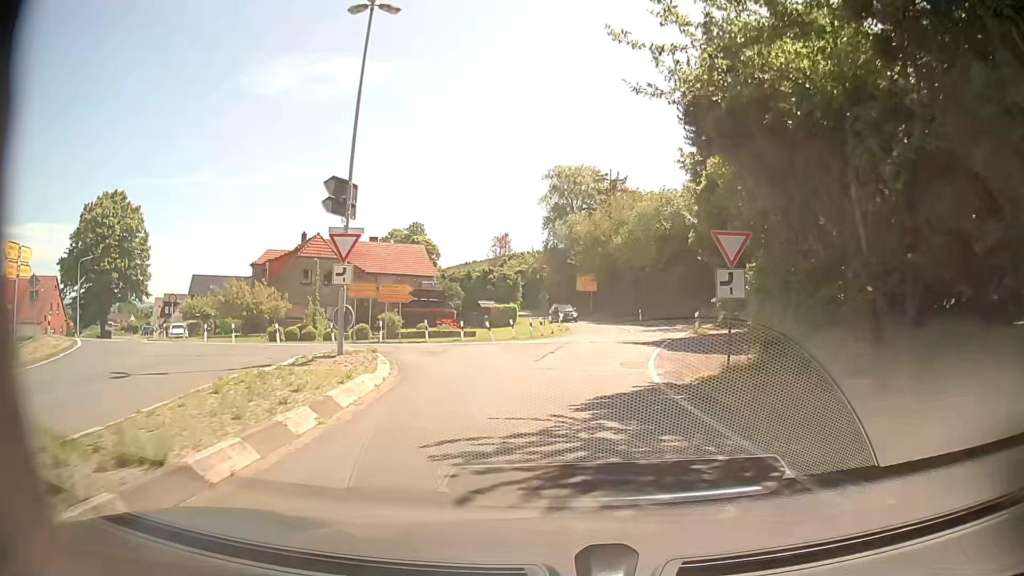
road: tertiary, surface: asphalt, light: Day
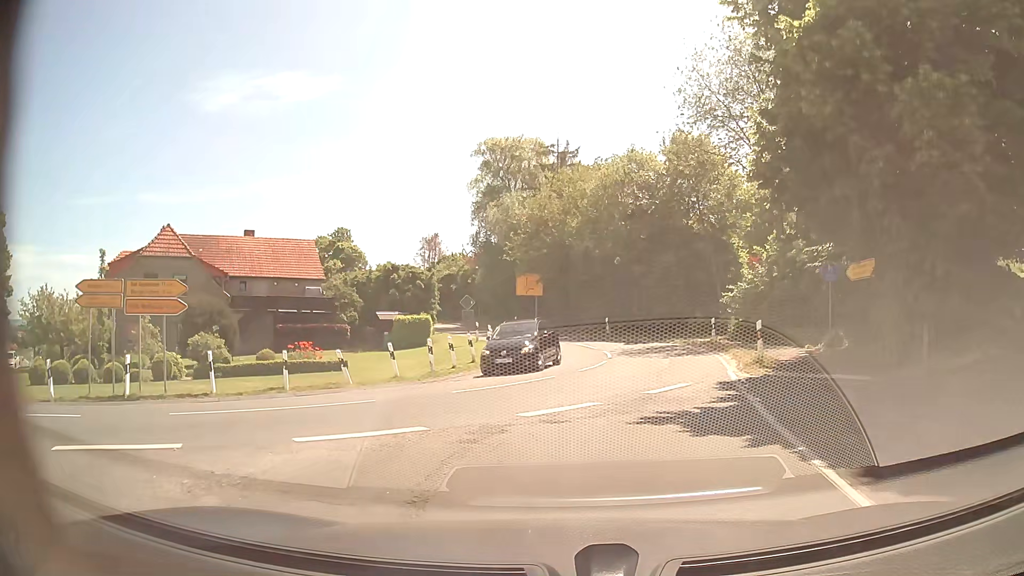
(+0.4, +17.1) m; +6°
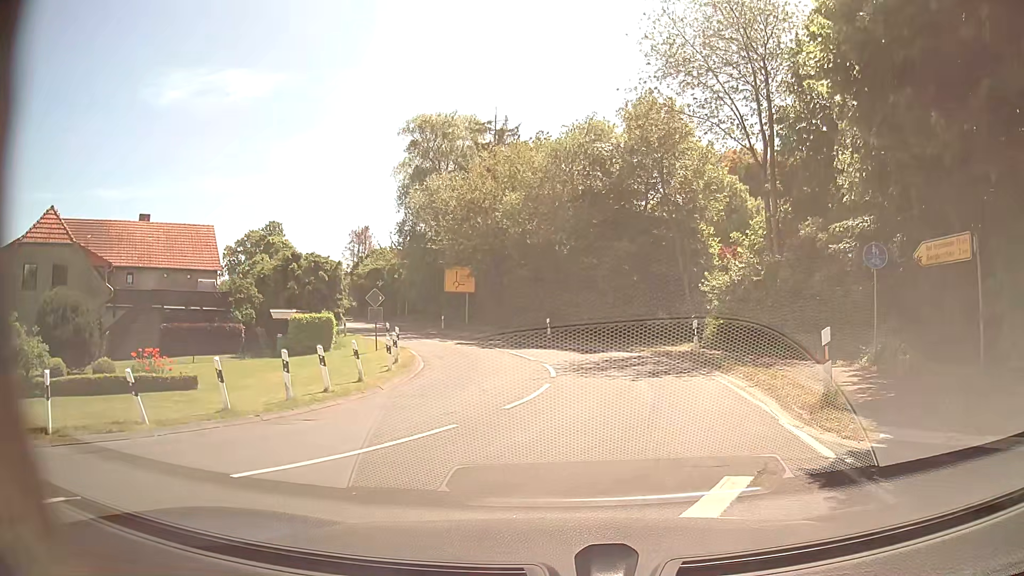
(0.0, +7.4) m; +3°
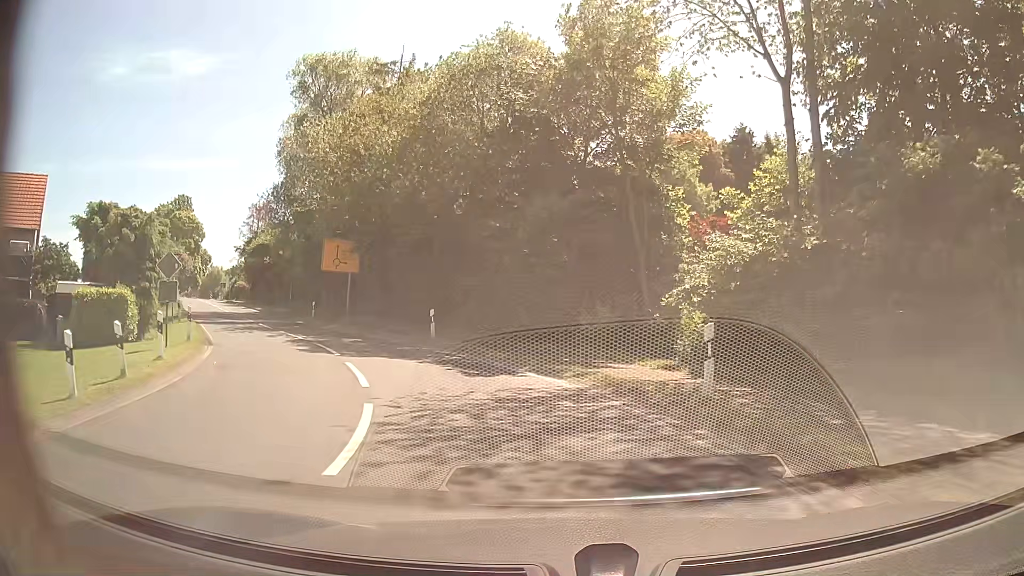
(+0.8, +11.5) m; +6°
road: secondary
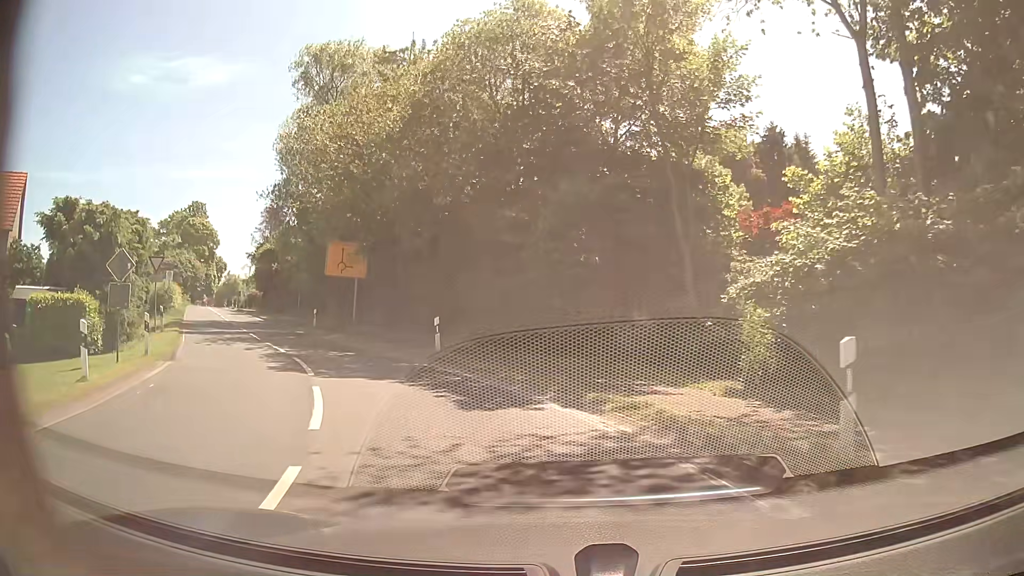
(0.0, +3.7) m; -1°
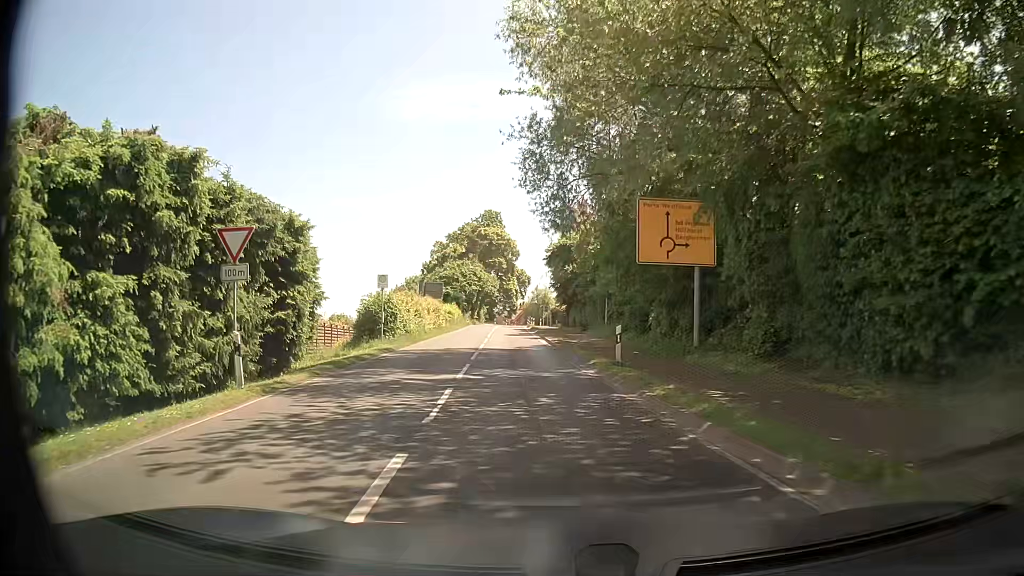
(-4.8, +16.7) m; -28°
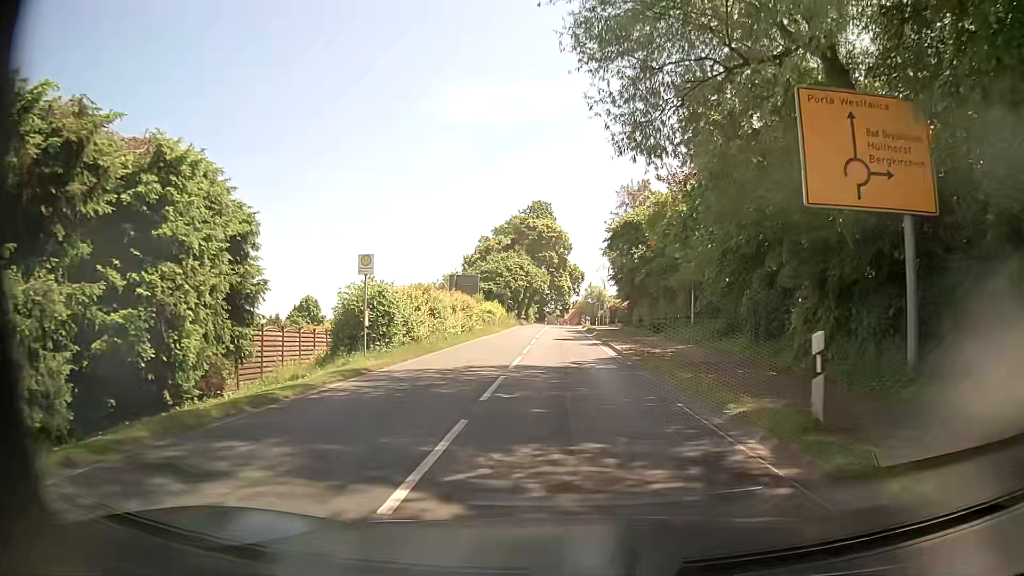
(-0.6, +10.4) m; -5°
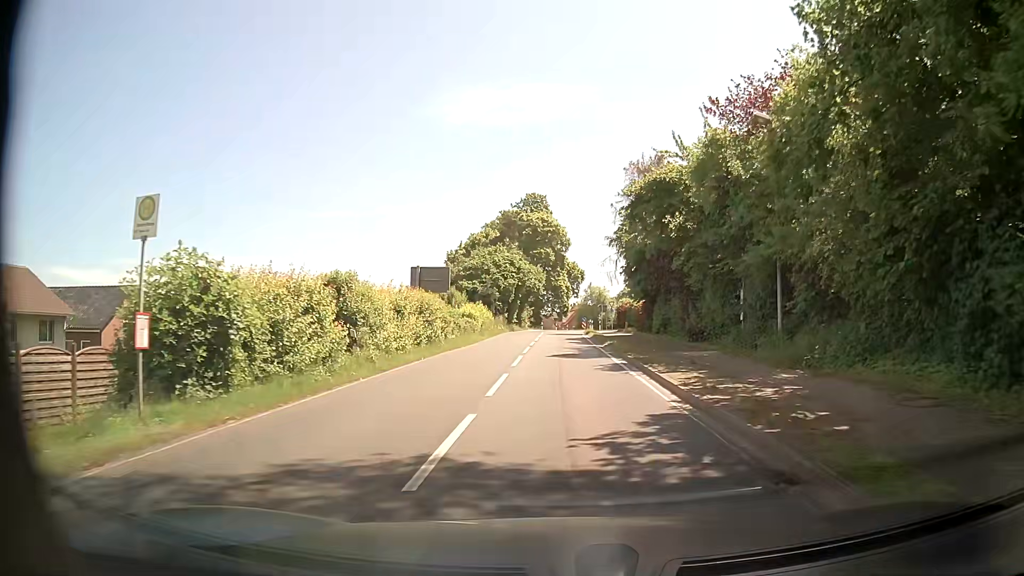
(0.0, +11.4) m; +1°
(0, +10) (0, +20) (0, +30) (0, +40) (0, +50) (0, +60) (0, +70) (+2, +80) (+7, +88) (+16, +93) m
